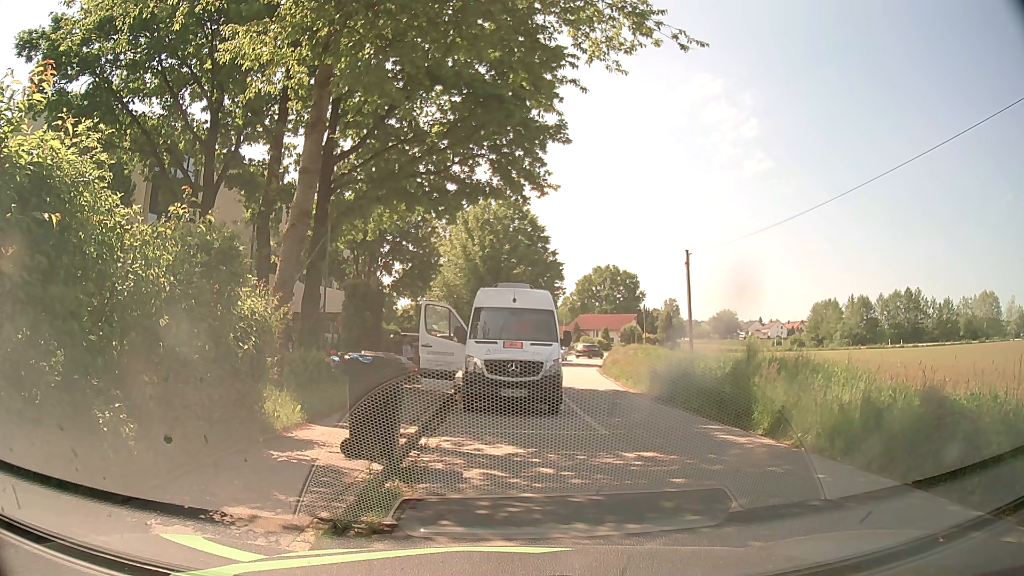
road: residential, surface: asphalt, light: Day
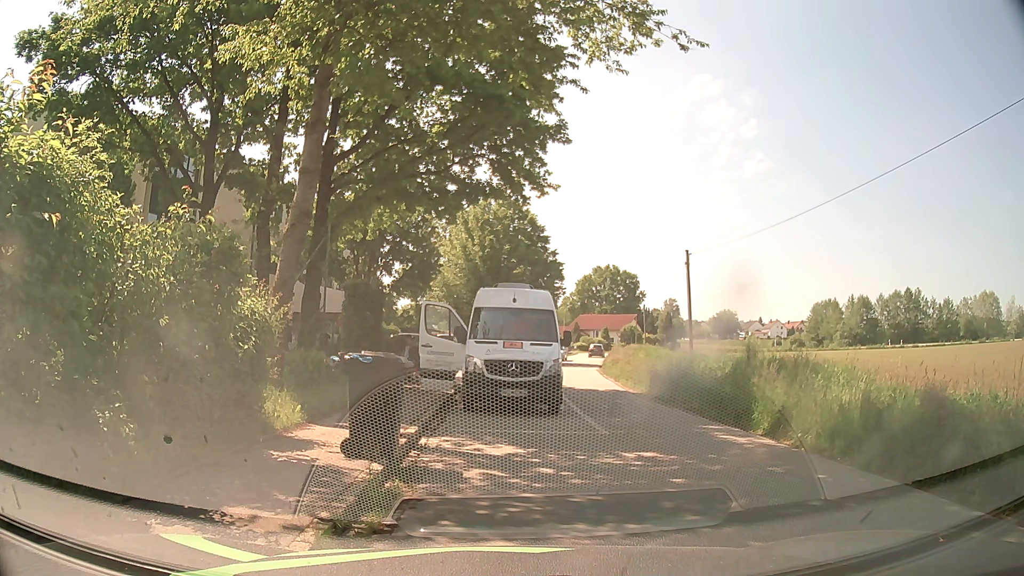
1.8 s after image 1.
(0.0, 0.0) m; 0°
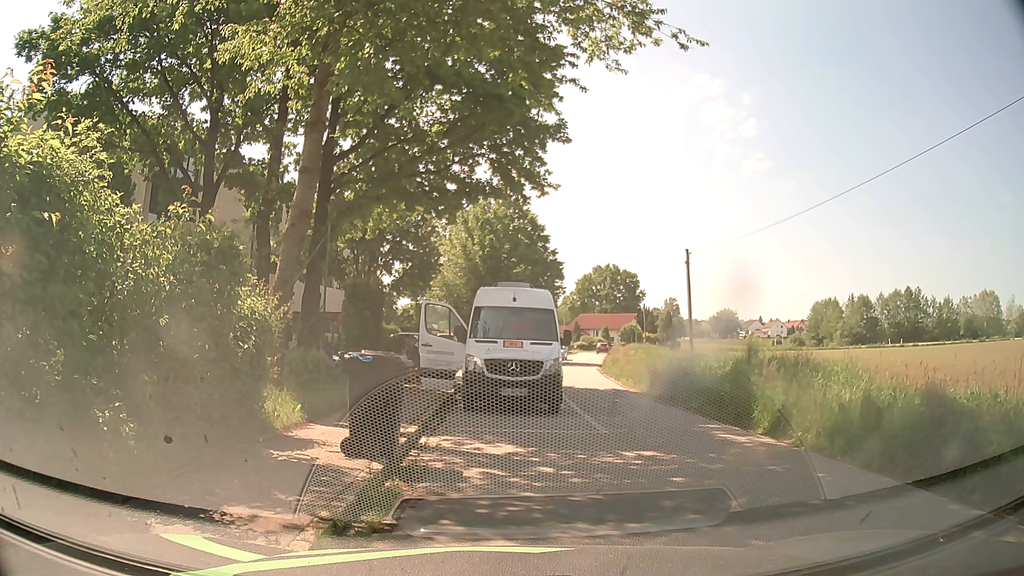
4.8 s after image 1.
(0.0, 0.0) m; 0°
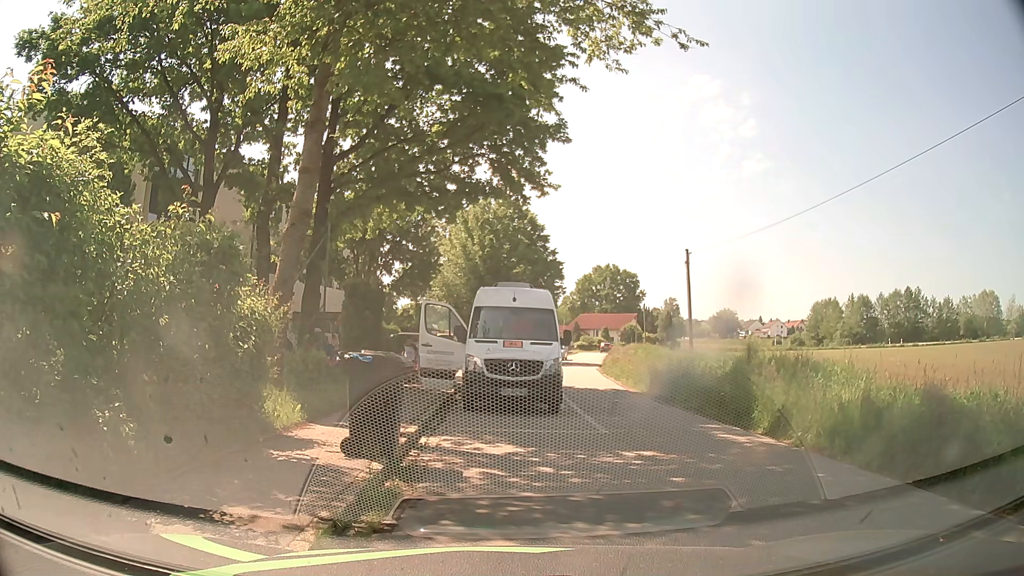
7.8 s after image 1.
(0.0, 0.0) m; 0°
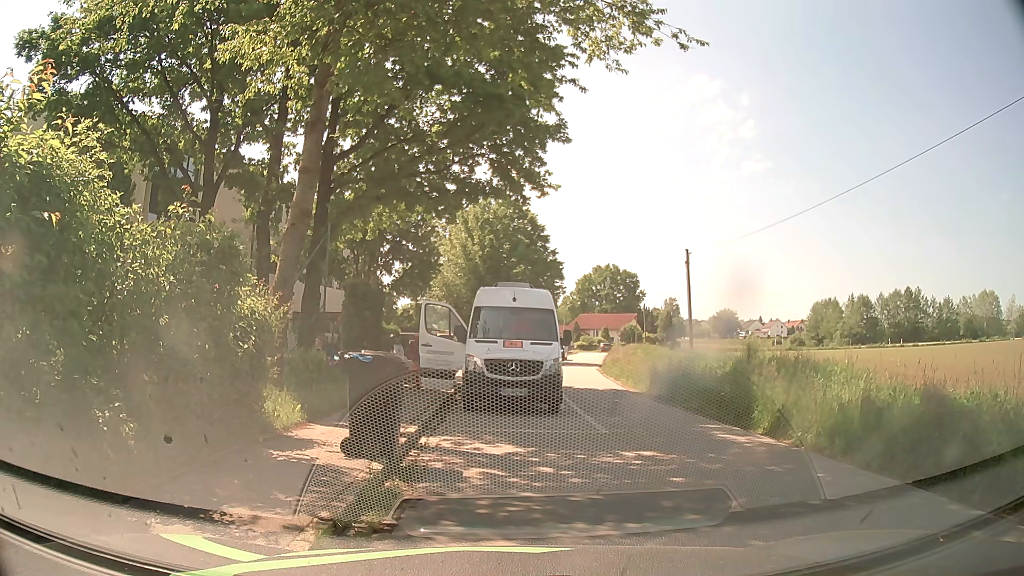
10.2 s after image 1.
(0.0, 0.0) m; 0°
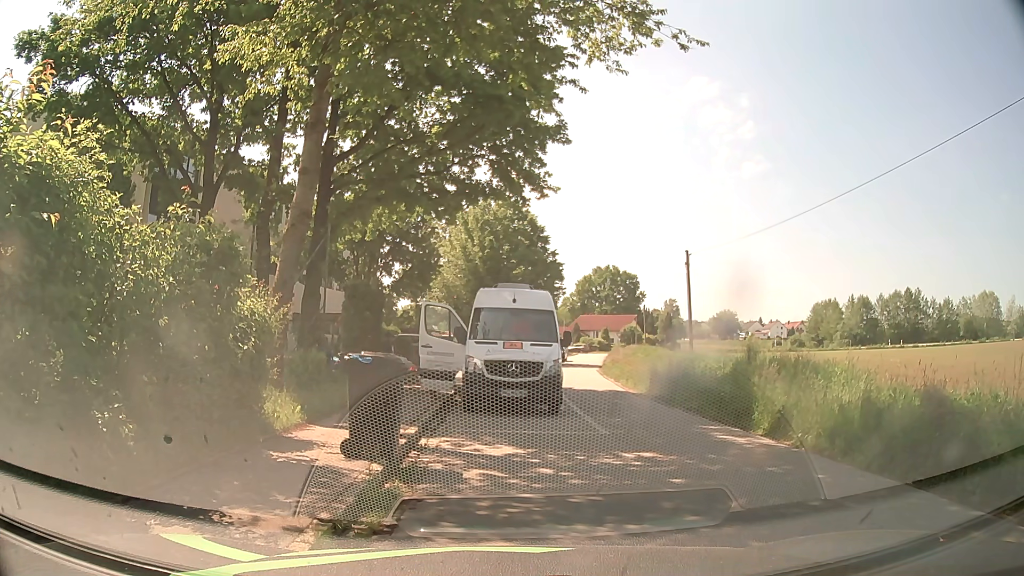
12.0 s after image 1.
(0.0, 0.0) m; 0°
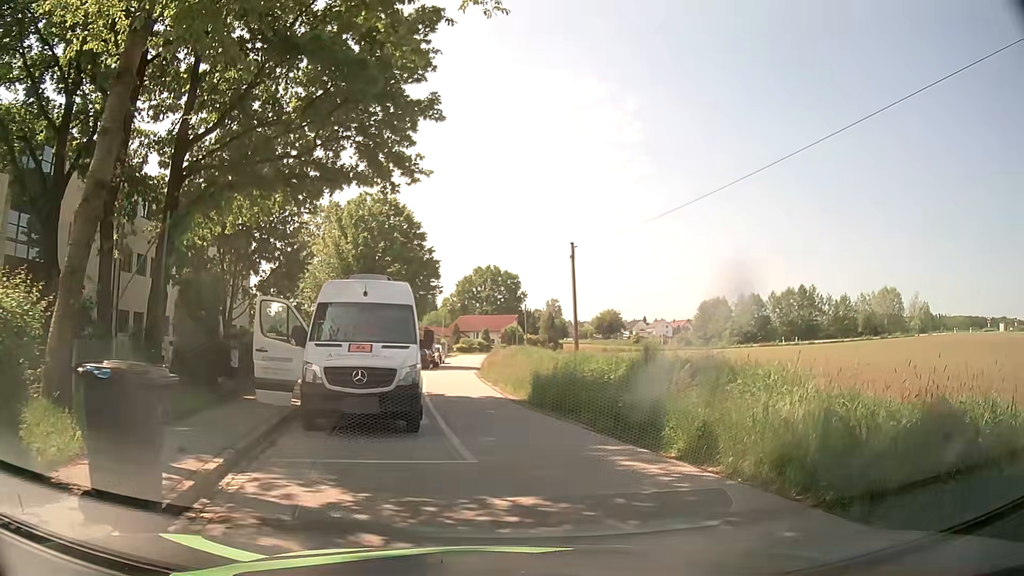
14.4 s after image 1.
(+0.2, +2.6) m; +9°
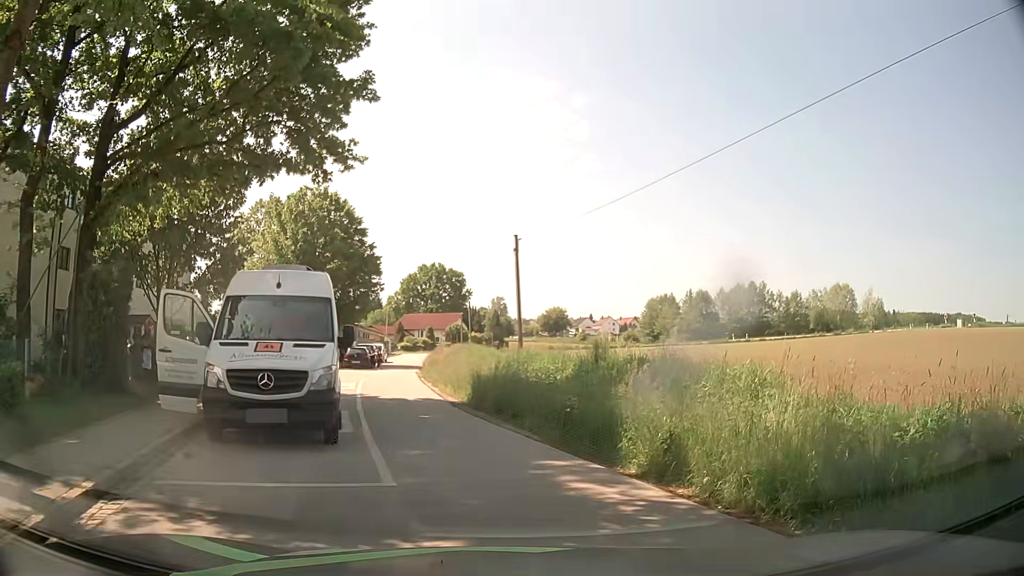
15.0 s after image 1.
(+0.1, +1.5) m; +3°
